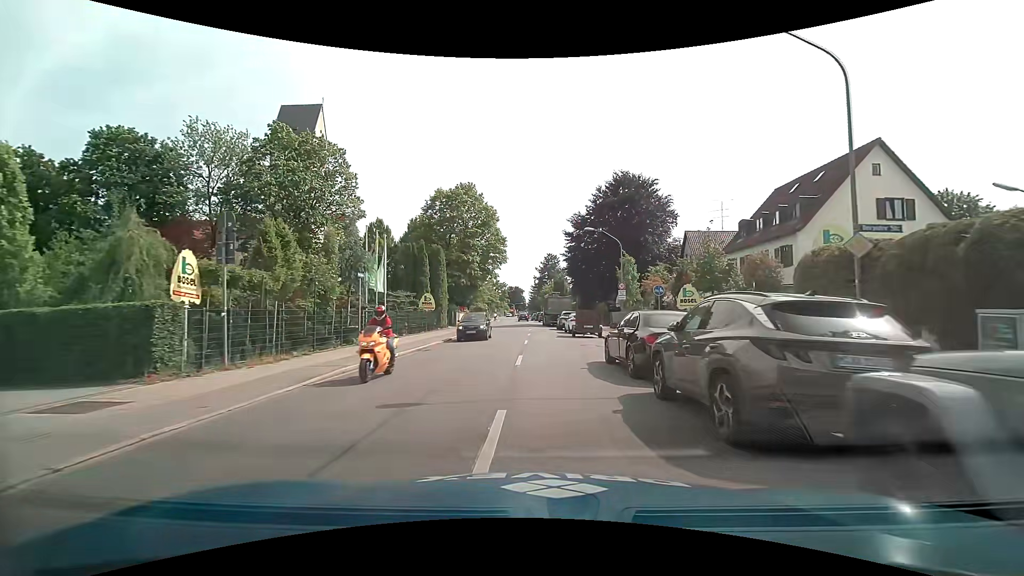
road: secondary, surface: asphalt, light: Day
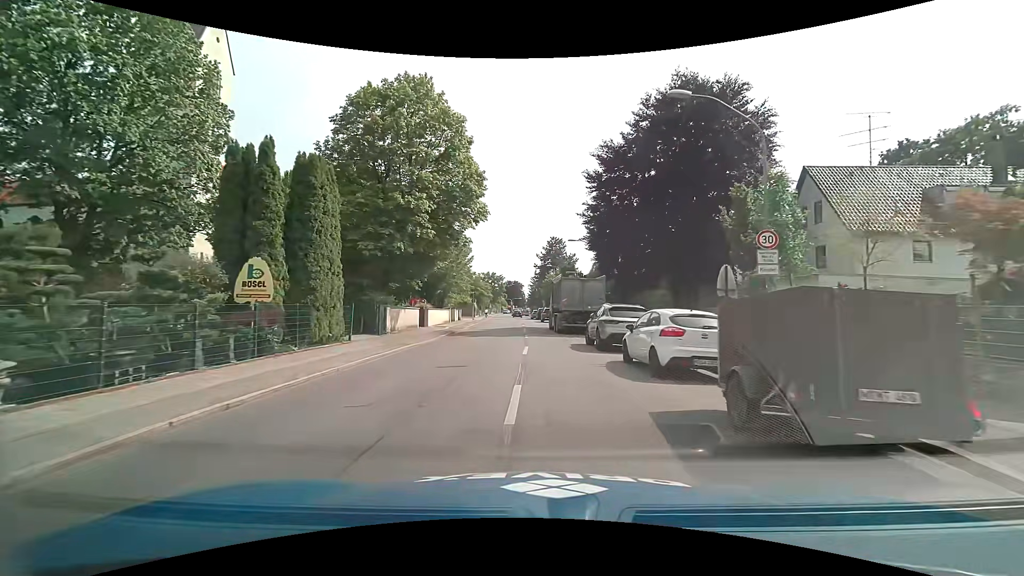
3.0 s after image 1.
(+0.4, +25.0) m; +1°
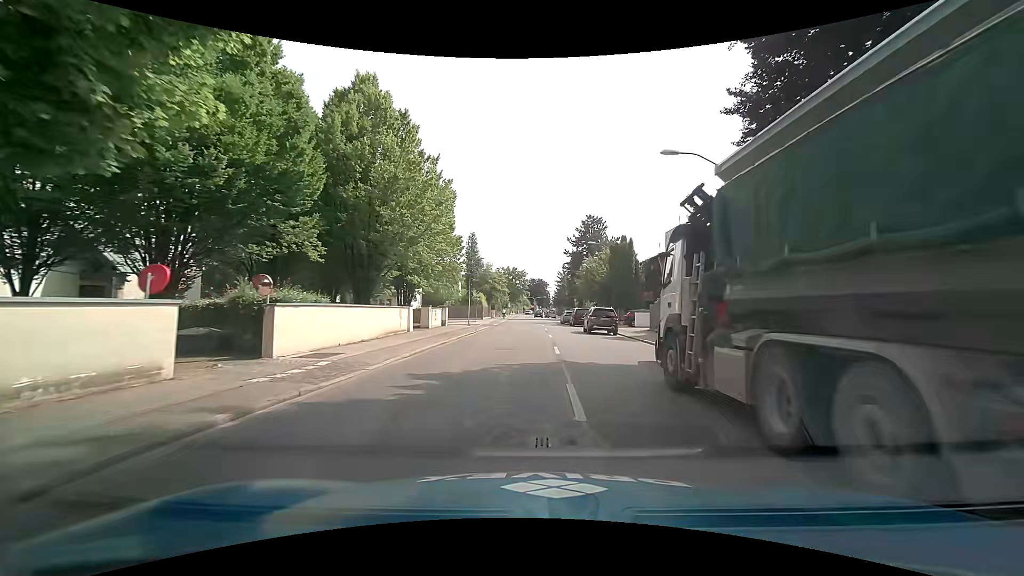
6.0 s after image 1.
(-0.7, +26.7) m; -2°
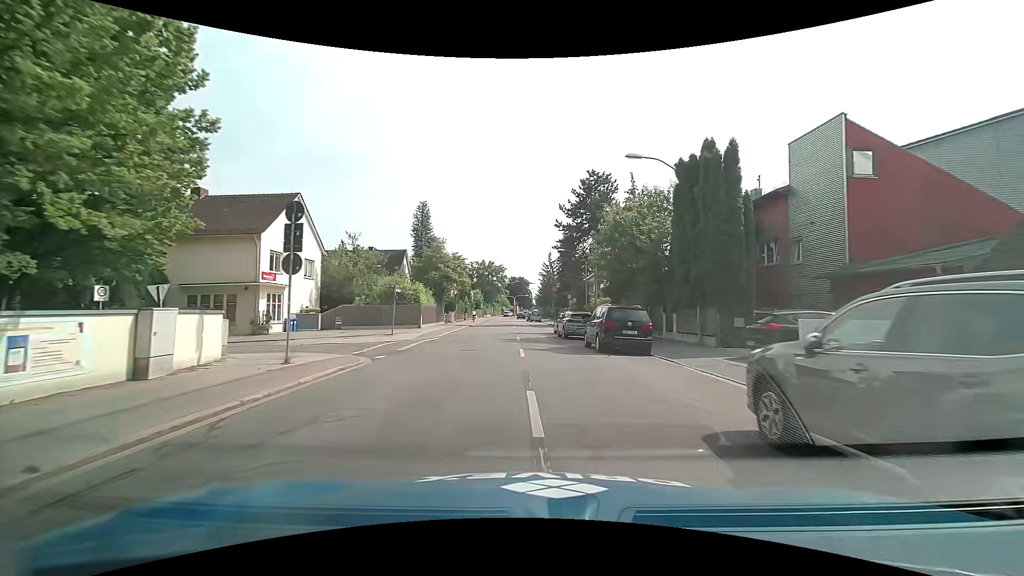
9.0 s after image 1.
(+0.5, +28.4) m; +2°
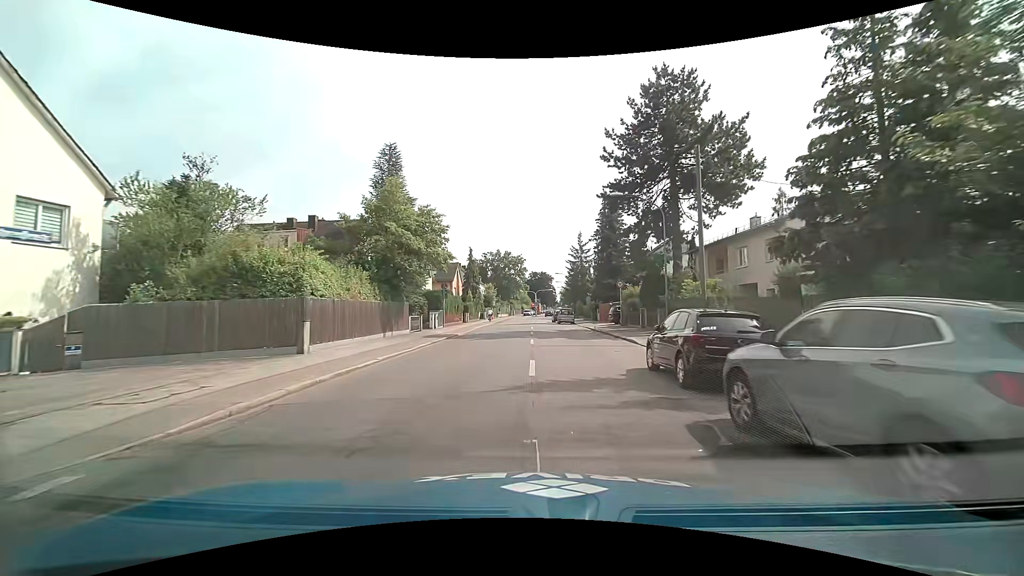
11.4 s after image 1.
(-0.6, +23.9) m; -3°
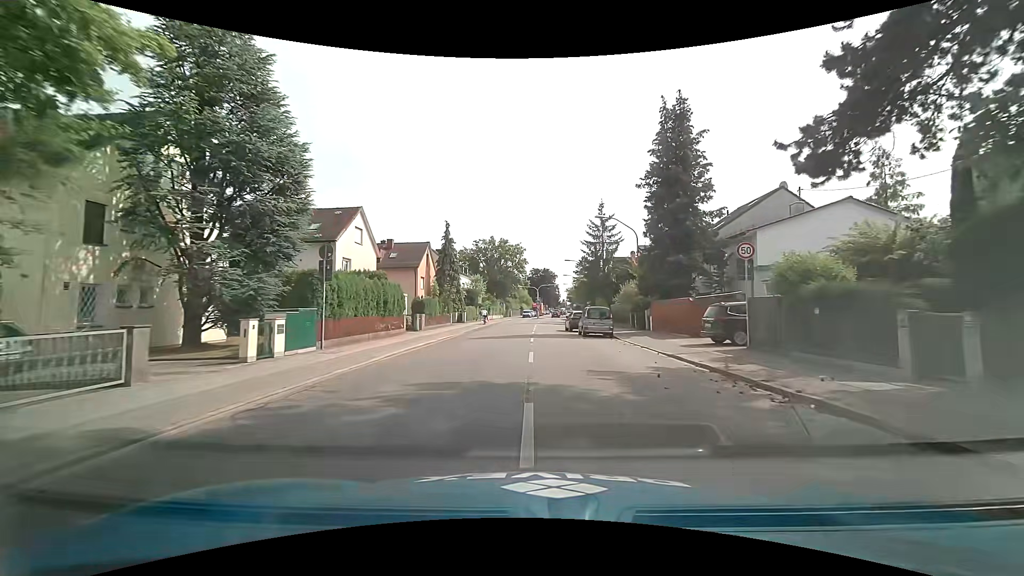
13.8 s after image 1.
(-0.1, +24.7) m; 0°
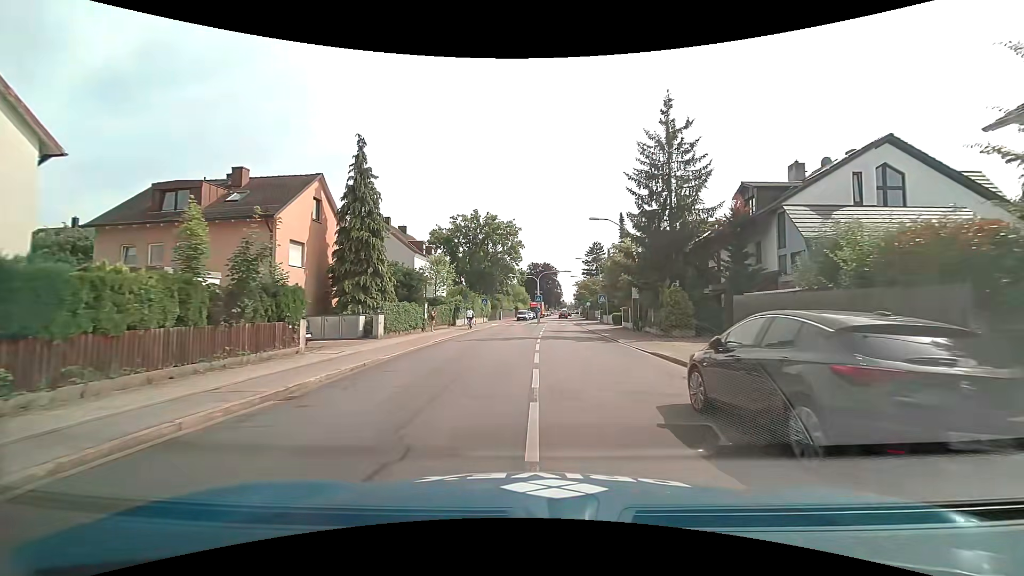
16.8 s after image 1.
(-0.1, +30.0) m; 0°
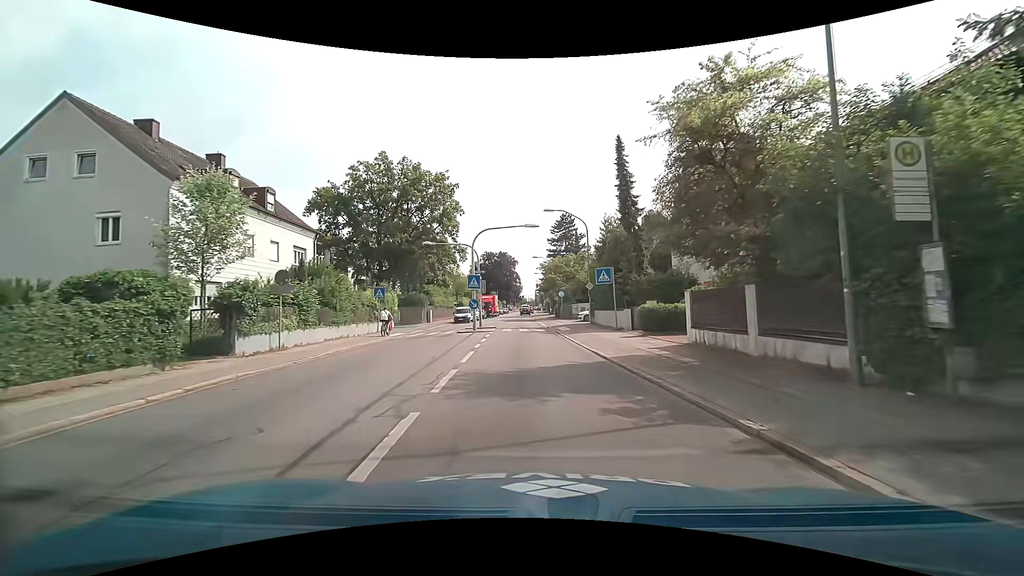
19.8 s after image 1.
(+1.2, +28.0) m; +4°
(0, +10) (0, +20) (0, +30) (-1, +40) (-1, +50) (-1, +60) (-1, +70) (-1, +80) (-1, +90) (-1, +100) m
